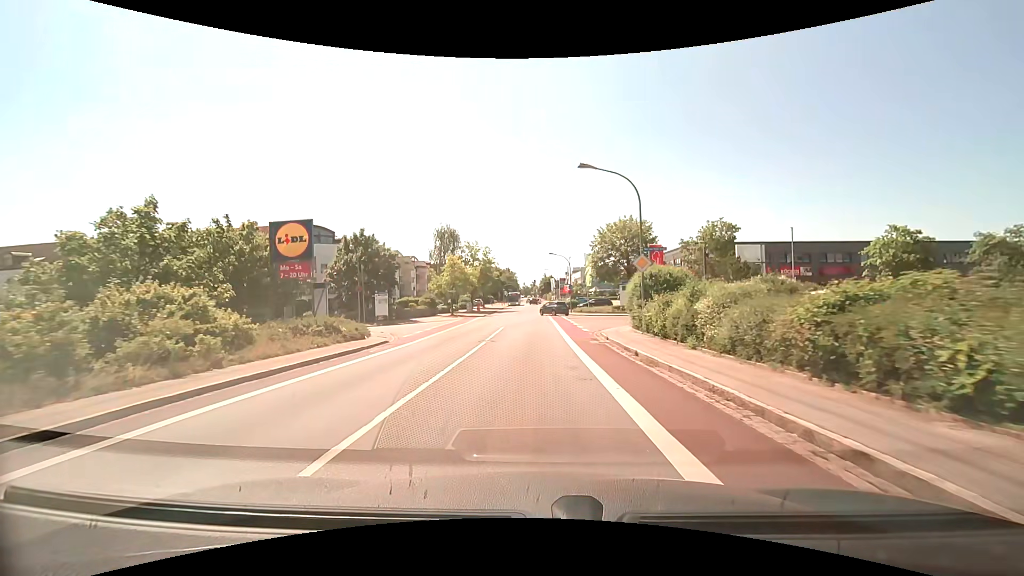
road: tertiary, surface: asphalt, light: Day
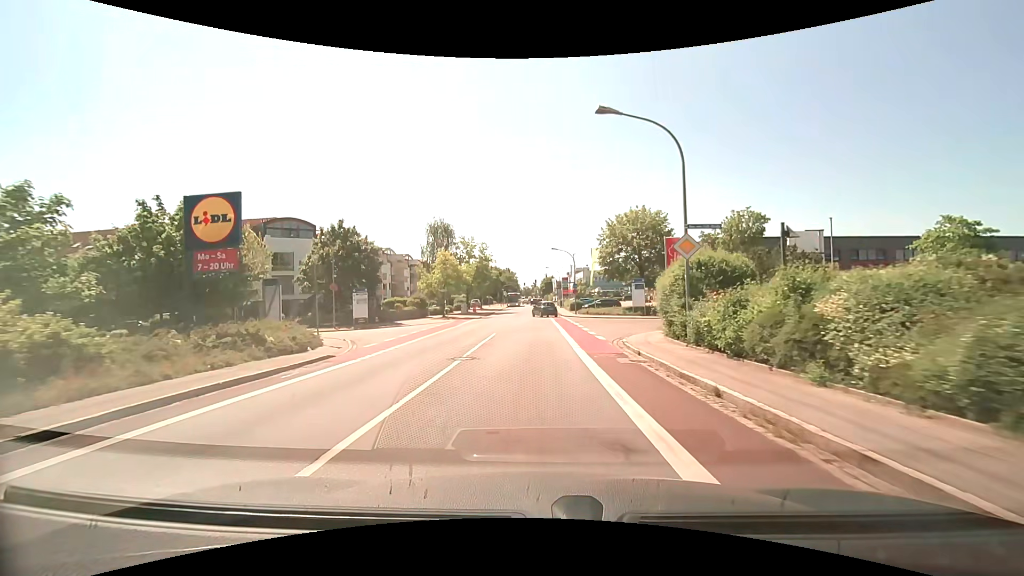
(0.0, +6.1) m; 0°
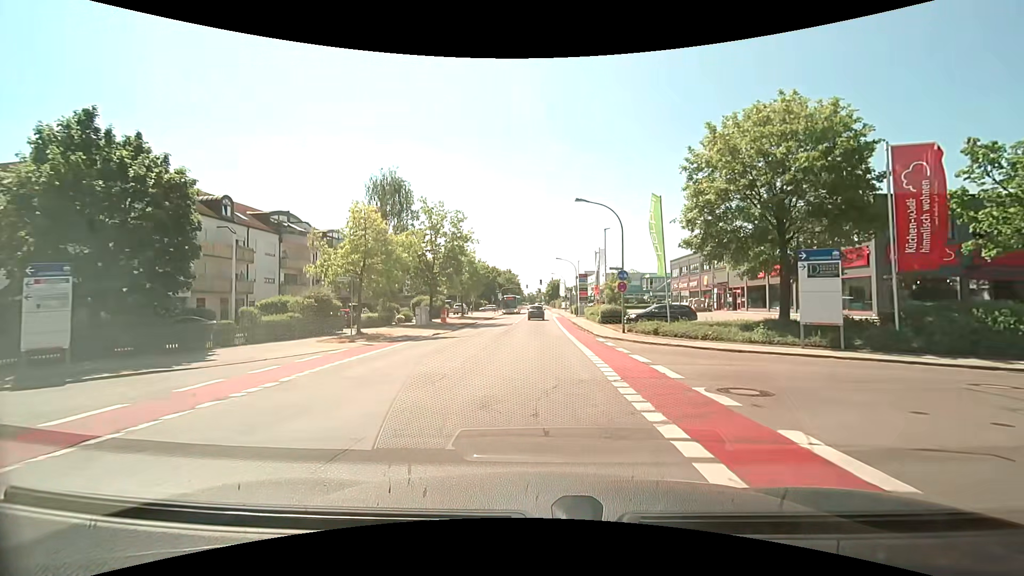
(-0.2, +27.8) m; -1°
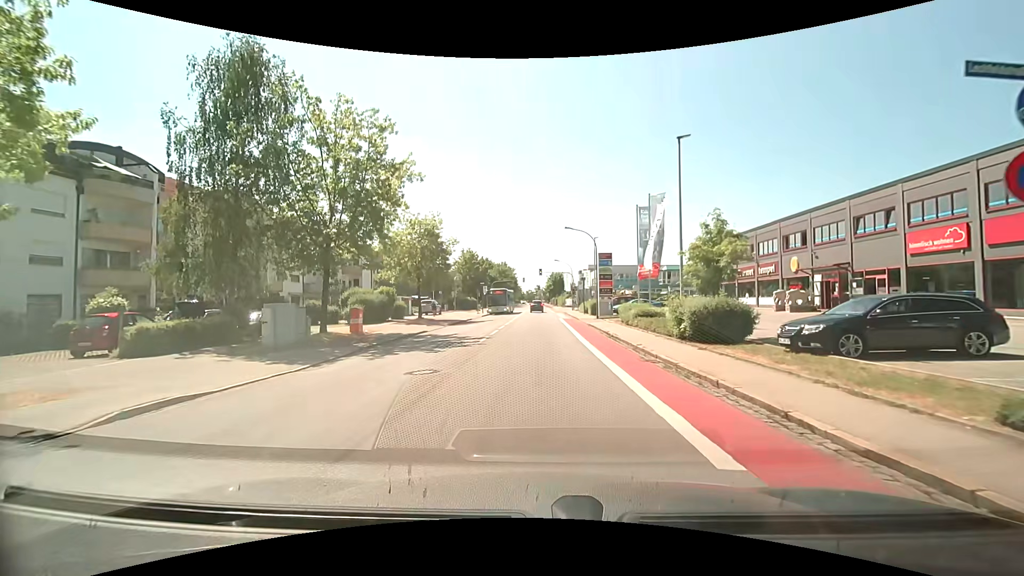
(+0.2, +22.4) m; +1°
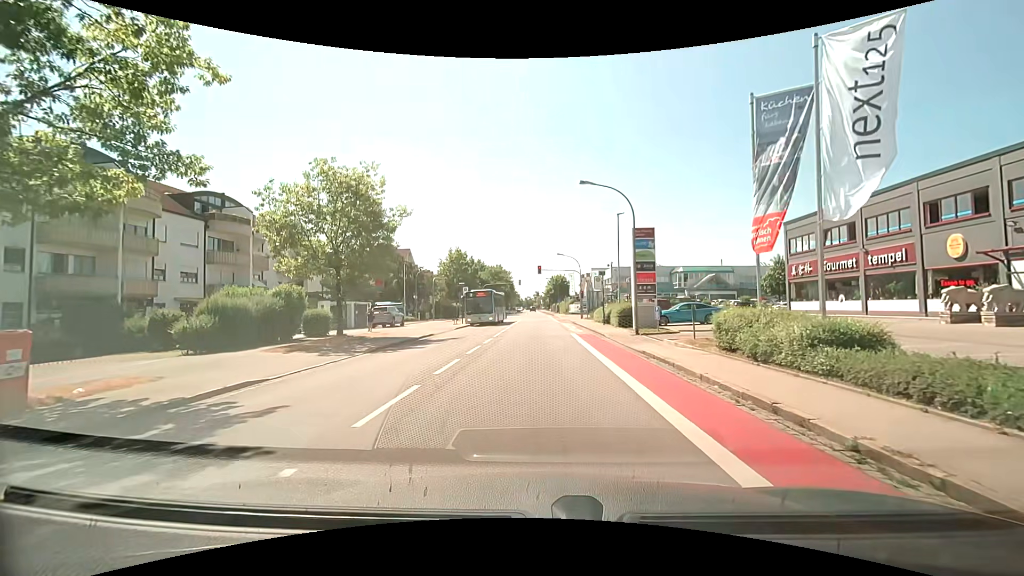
(-0.1, +16.3) m; 0°
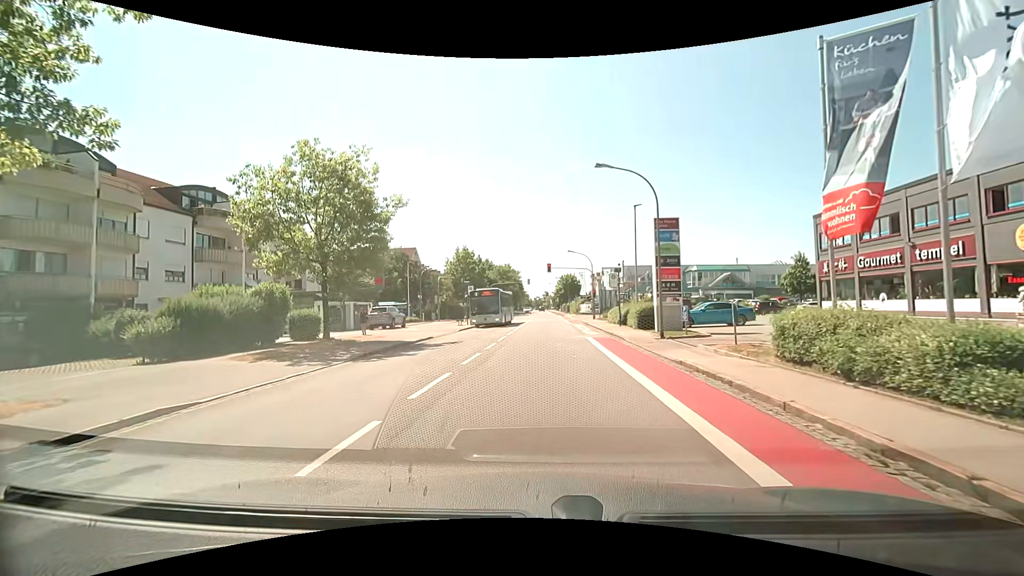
(0.0, +2.8) m; -1°
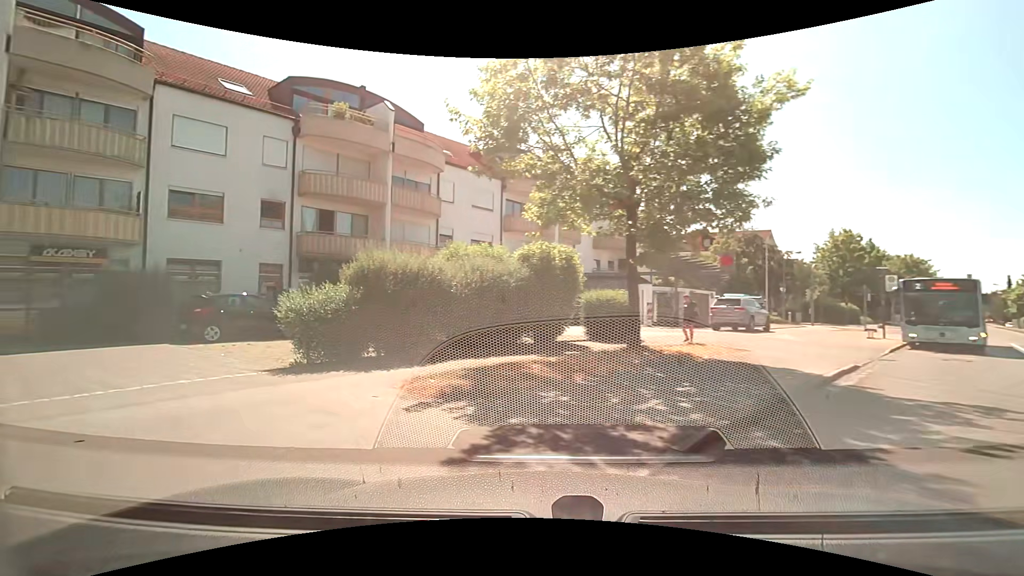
(-2.9, +11.4) m; -34°
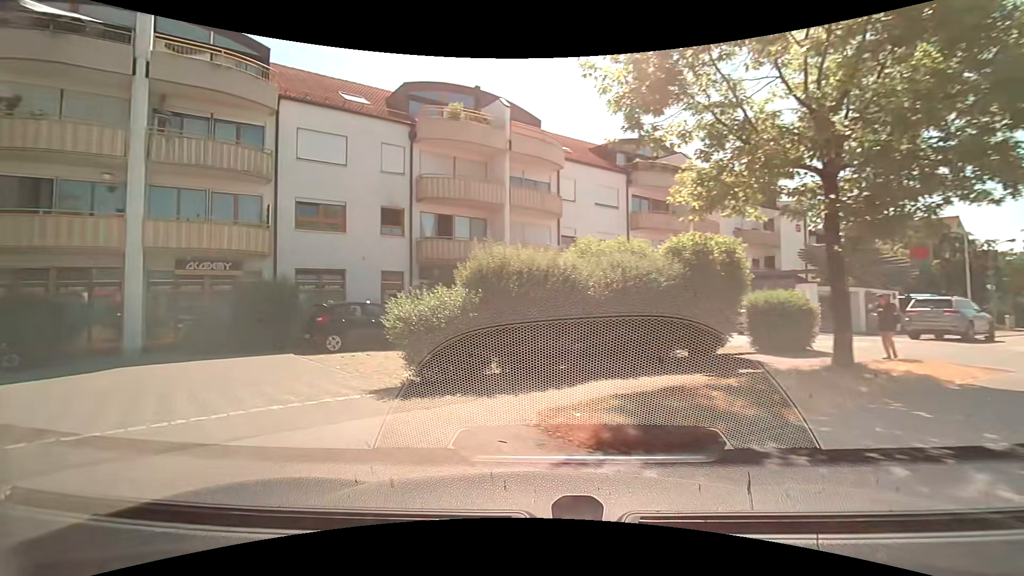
(-0.3, +2.1) m; -14°
